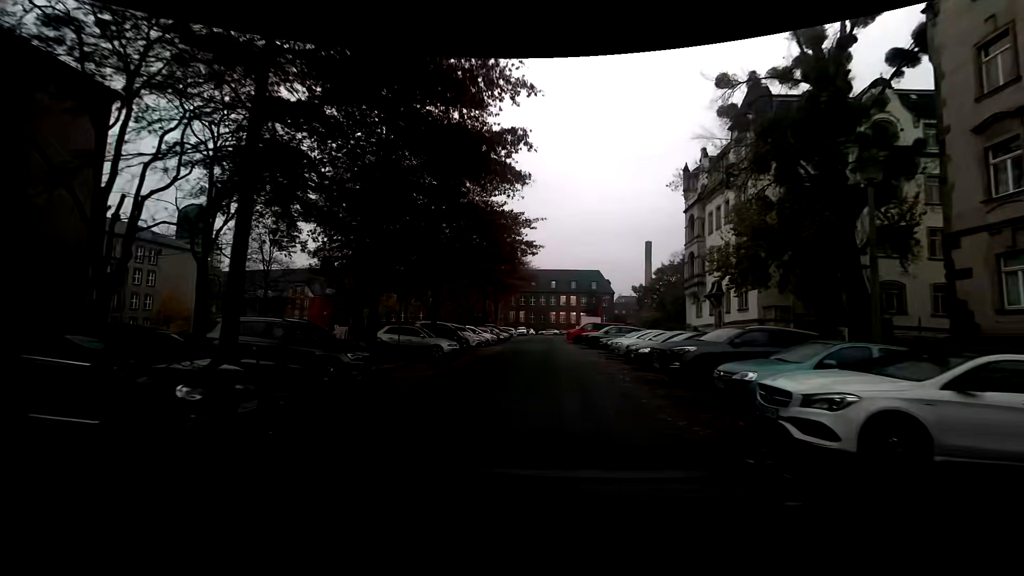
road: residential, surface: sett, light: Day
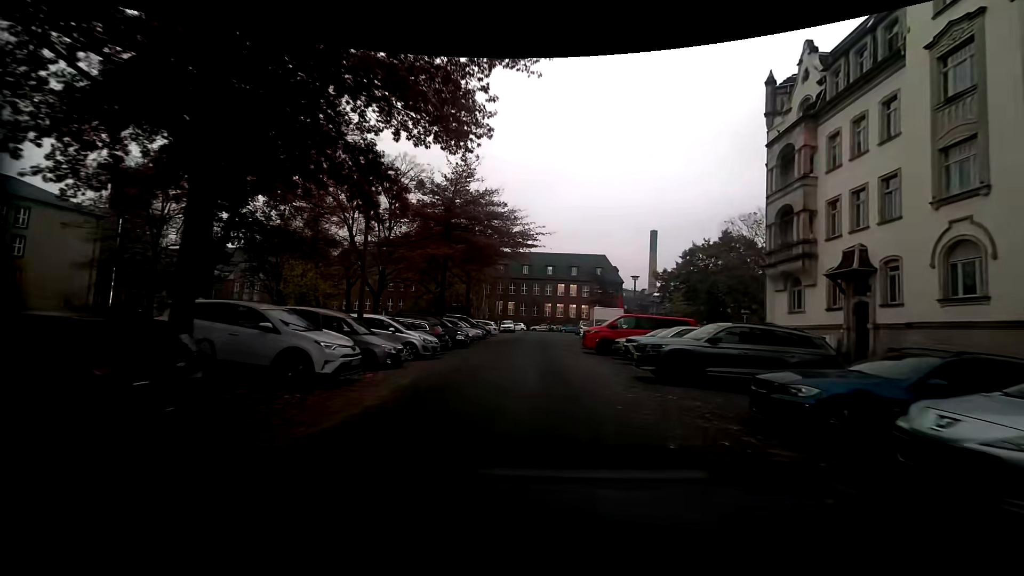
(+0.2, +21.0) m; +1°
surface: asphalt
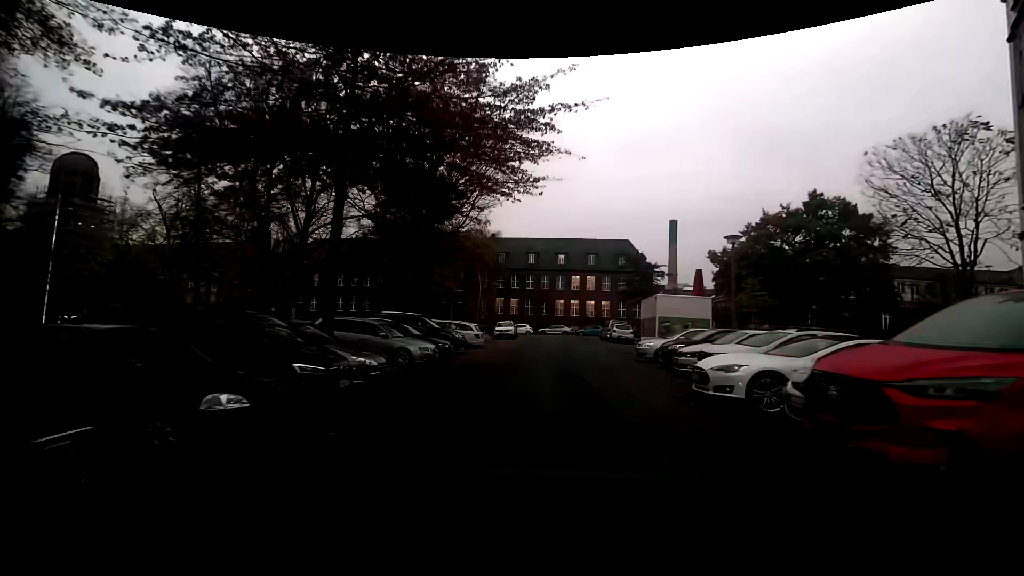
(-0.3, +19.1) m; -1°
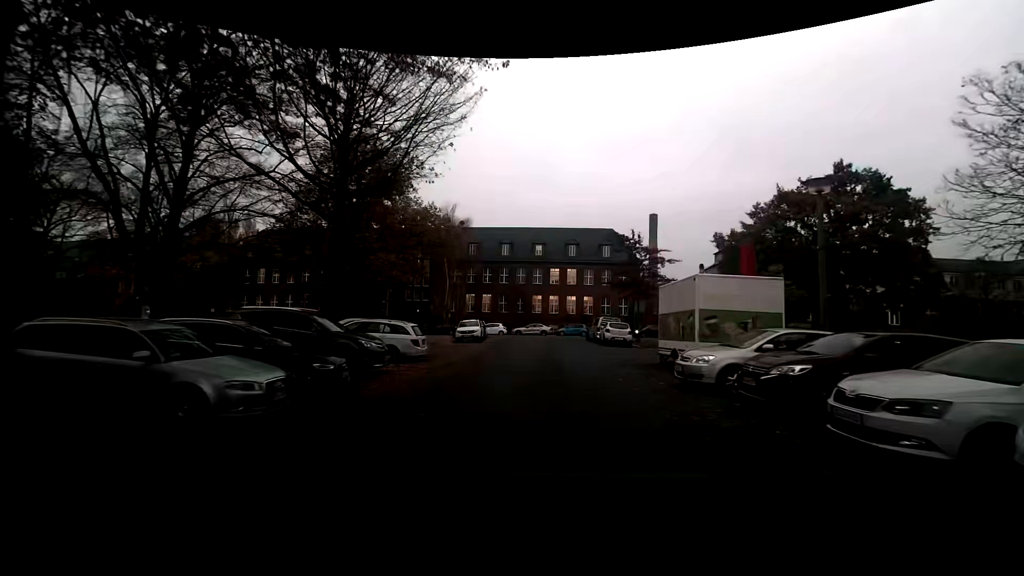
(+0.2, +8.8) m; +4°
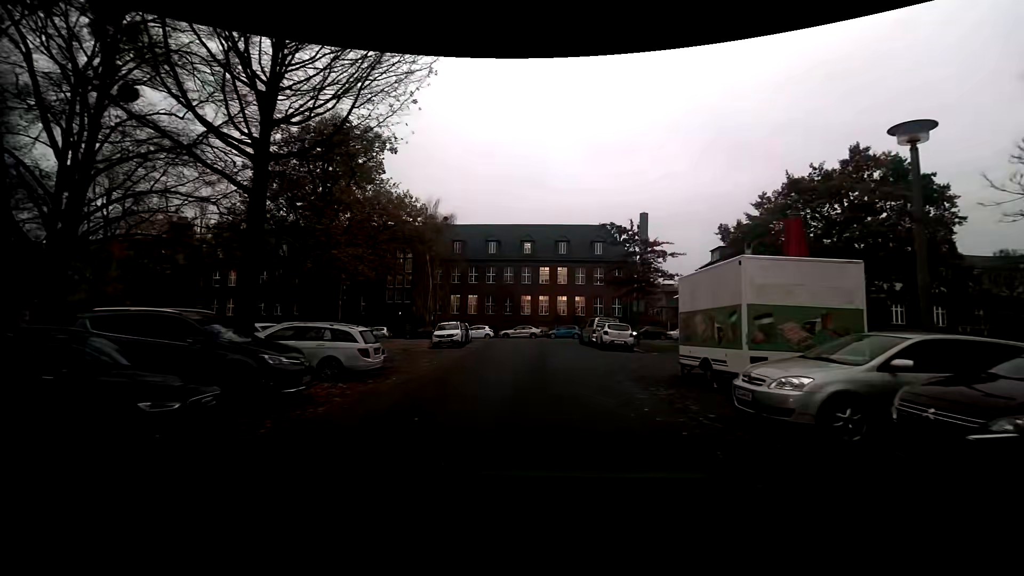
(-0.1, +4.0) m; +1°
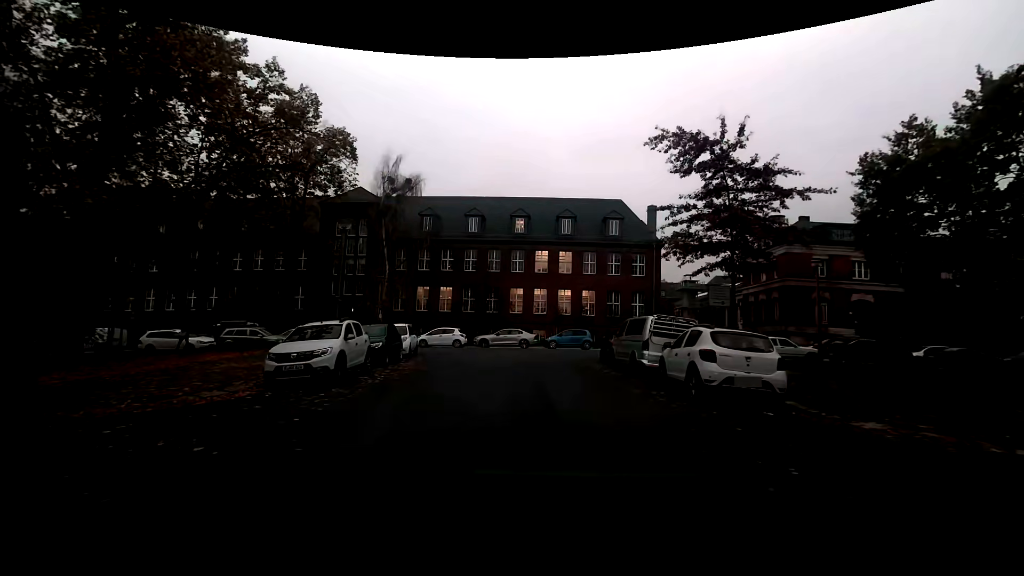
(-0.1, +17.1) m; 0°
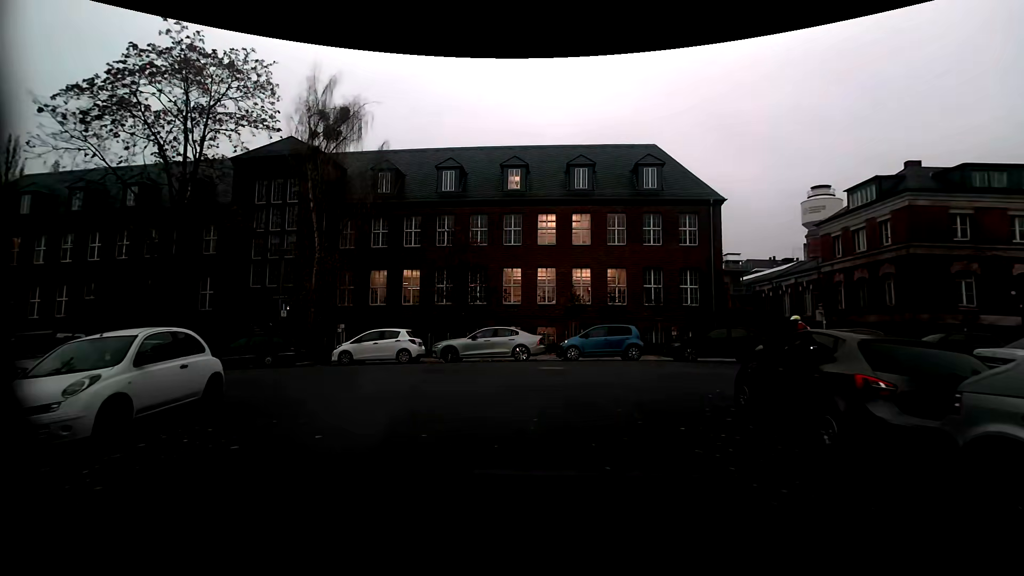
(-0.3, +15.7) m; -1°
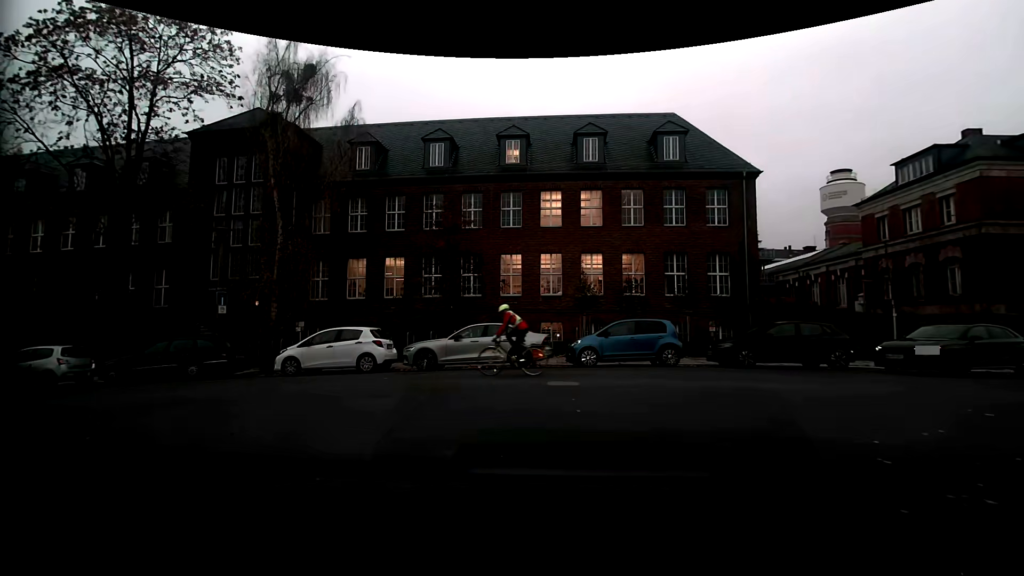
(0.0, +4.9) m; -2°
